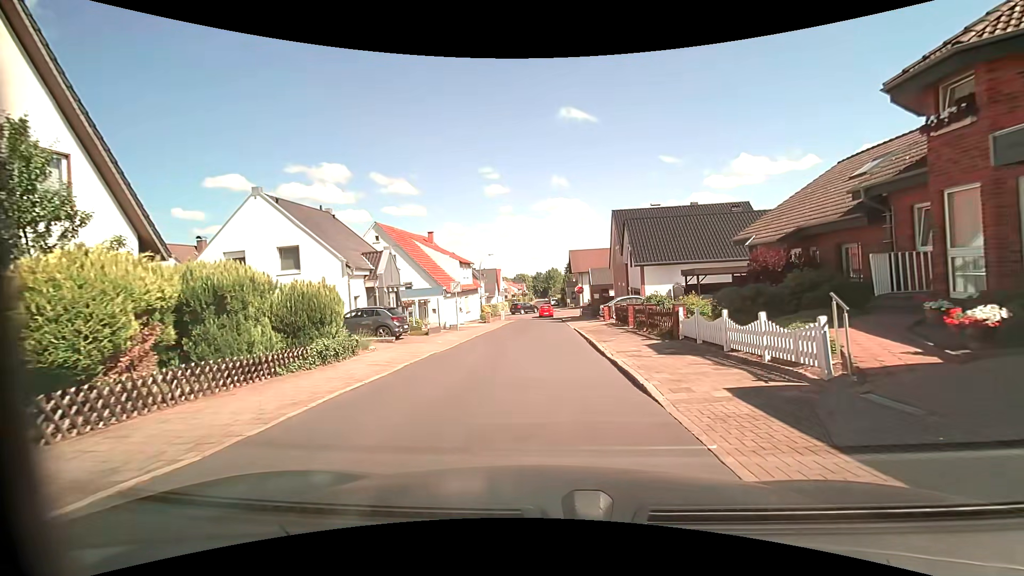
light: Day
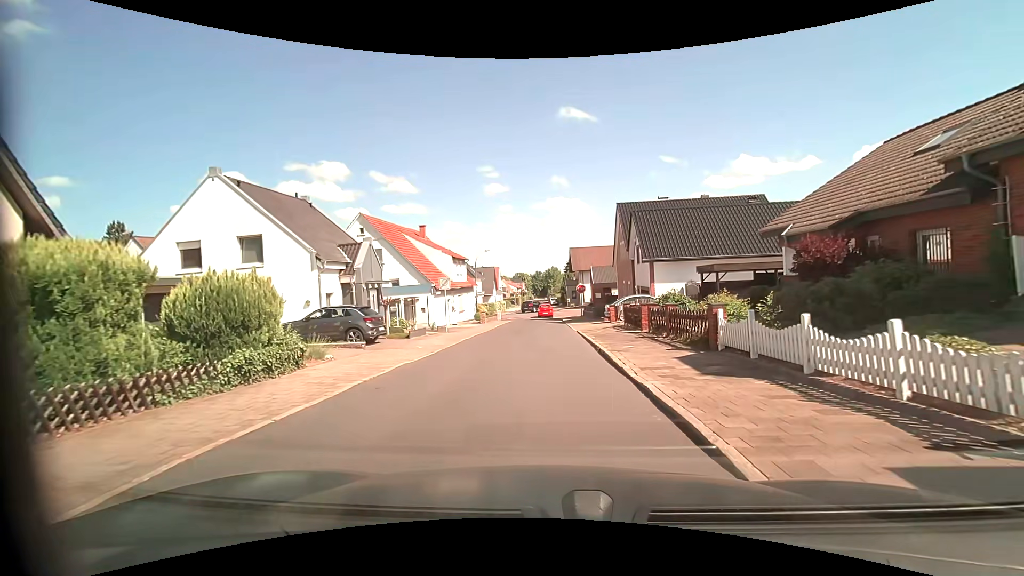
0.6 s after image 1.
(0.0, +3.3) m; 0°
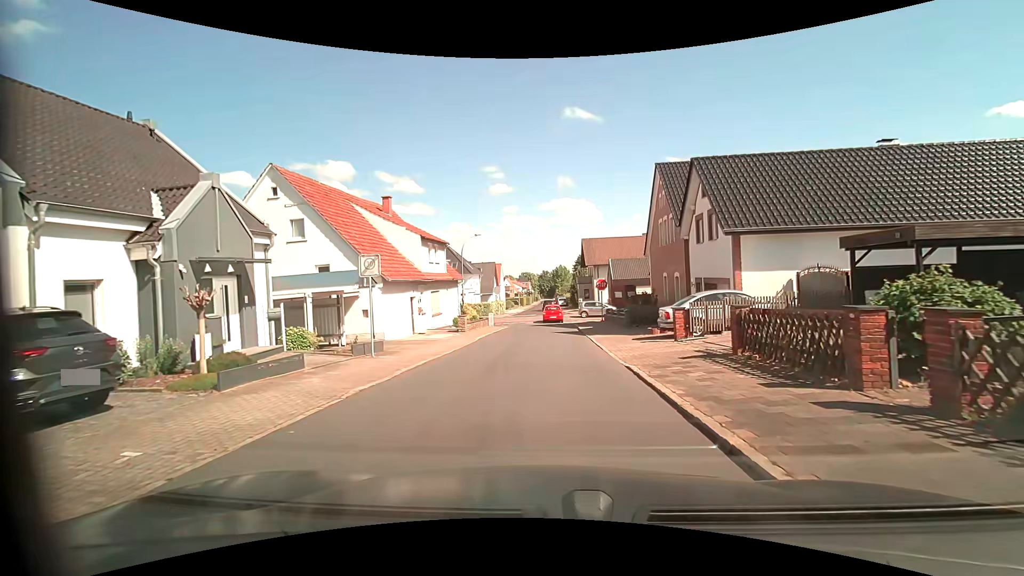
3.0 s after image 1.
(0.0, +13.0) m; -1°
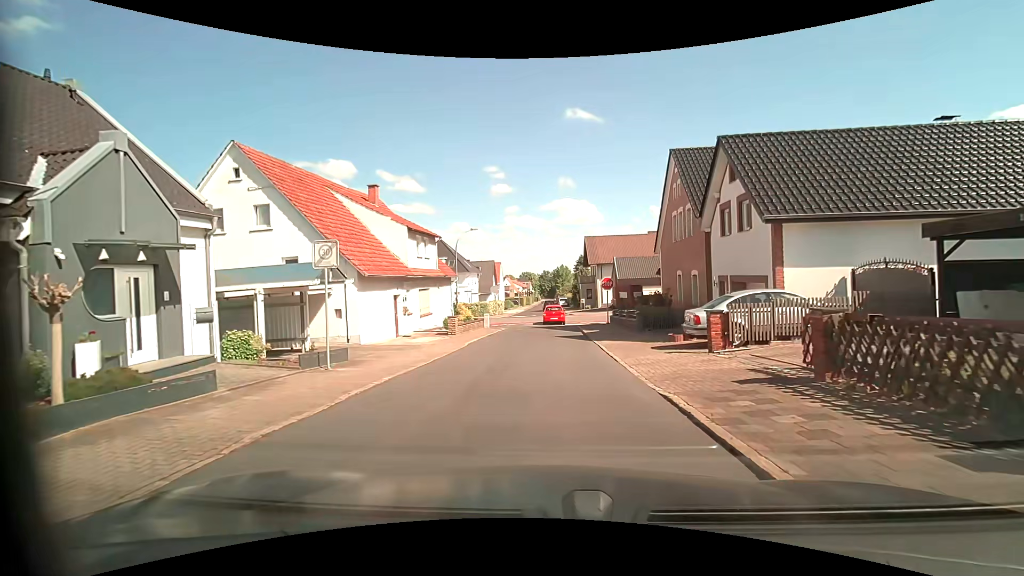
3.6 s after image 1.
(0.0, +3.2) m; 0°
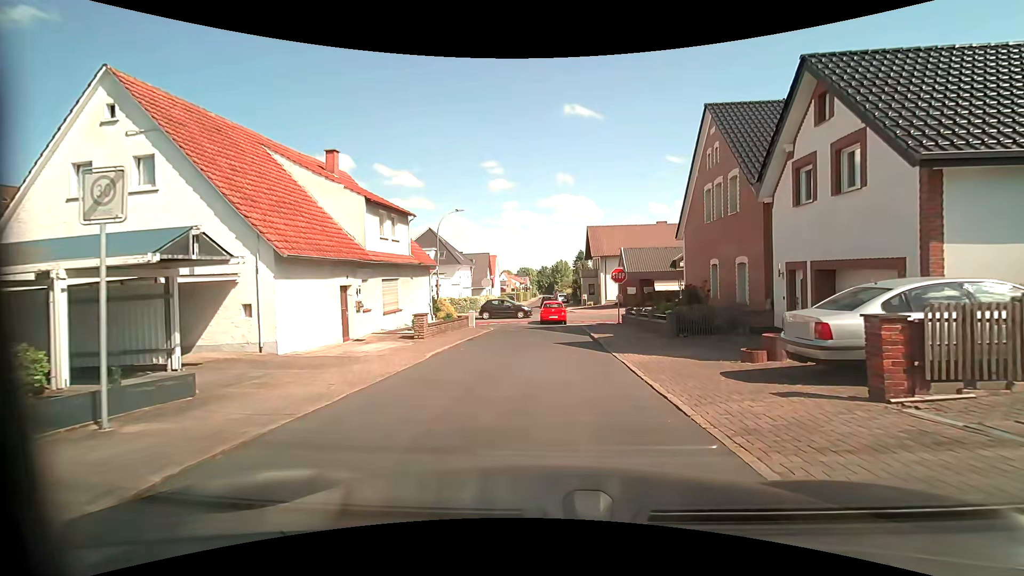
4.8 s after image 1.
(+0.1, +6.2) m; +1°
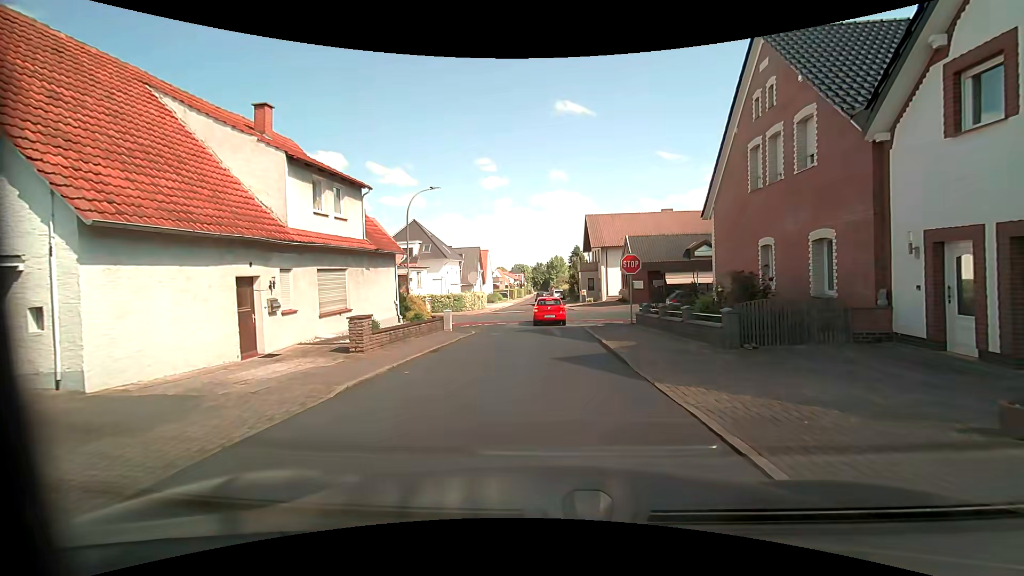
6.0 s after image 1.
(0.0, +5.9) m; -1°
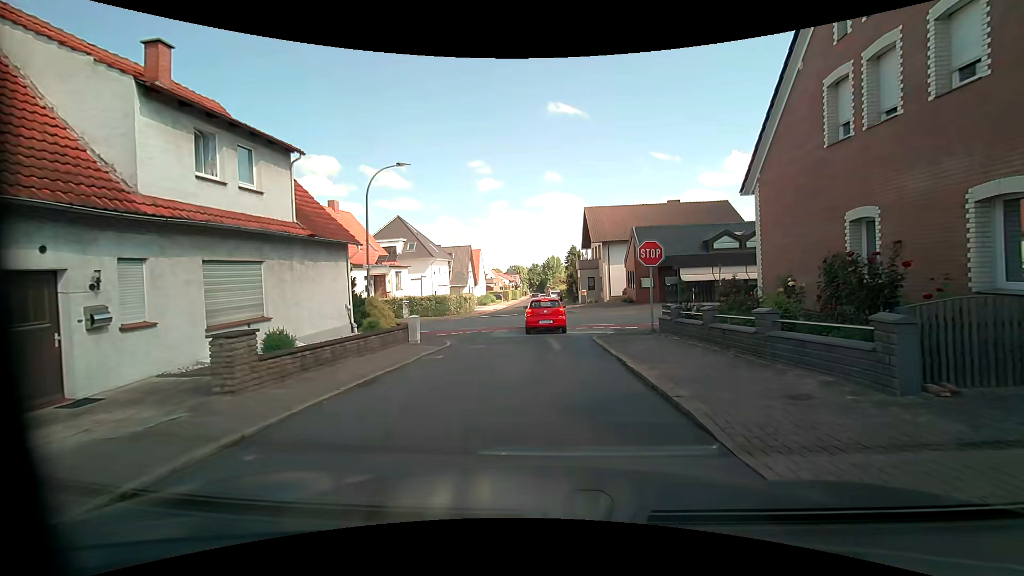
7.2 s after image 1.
(+0.1, +5.3) m; +1°
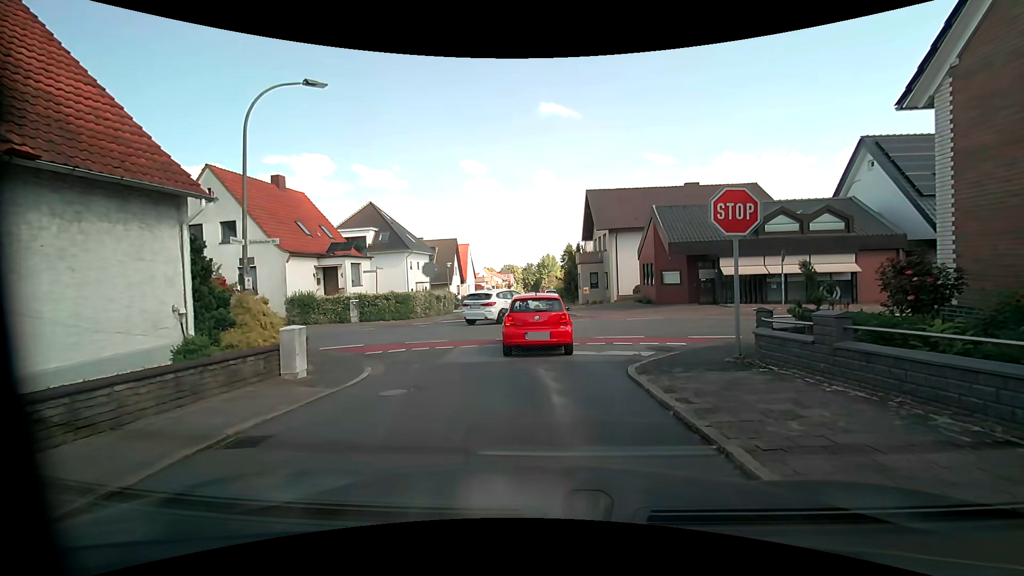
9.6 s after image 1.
(0.0, +8.2) m; 0°
